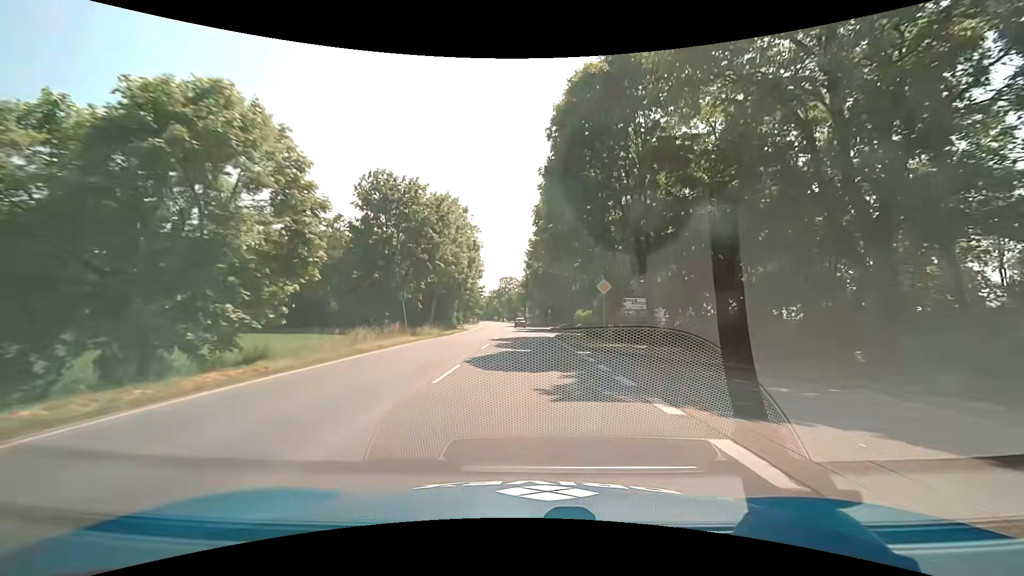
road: secondary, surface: asphalt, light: Day
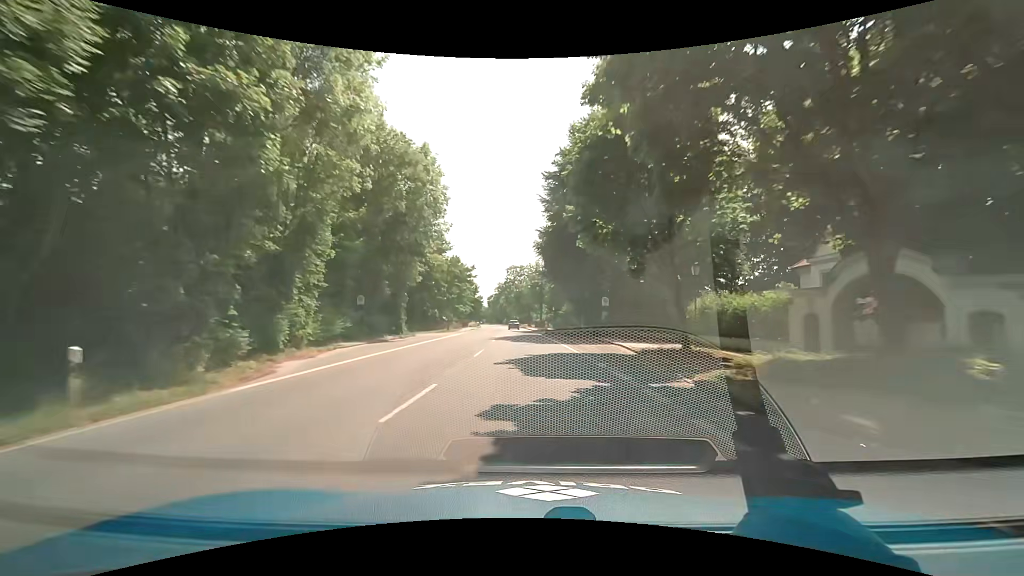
(-0.9, +52.0) m; -2°
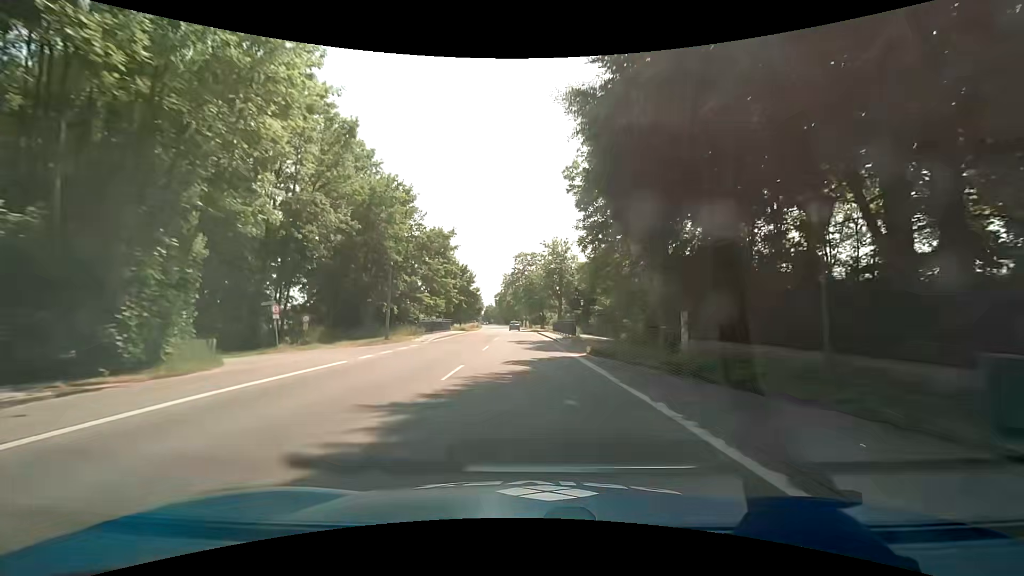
(-0.5, +31.2) m; -2°
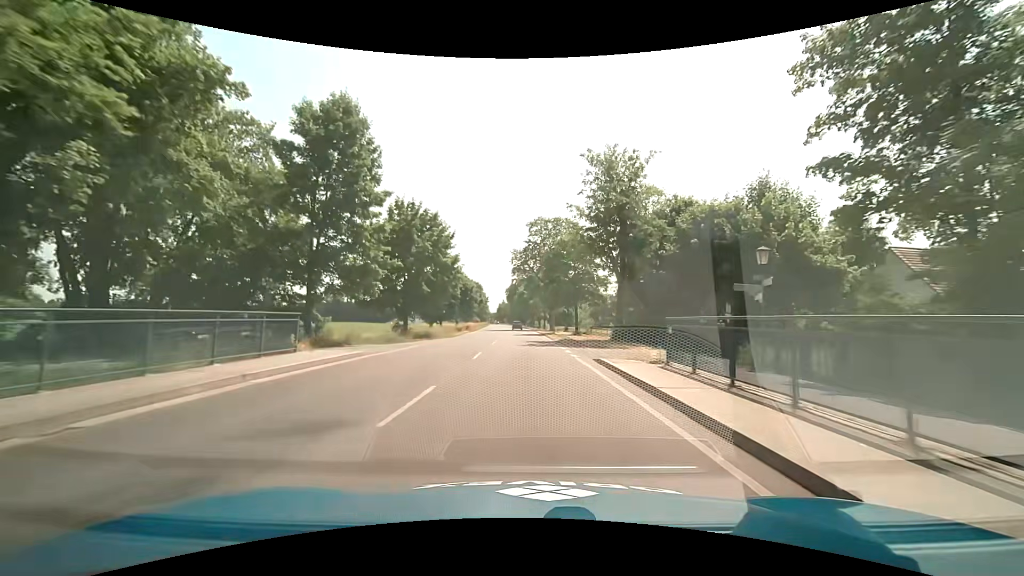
(-0.6, +41.7) m; -1°
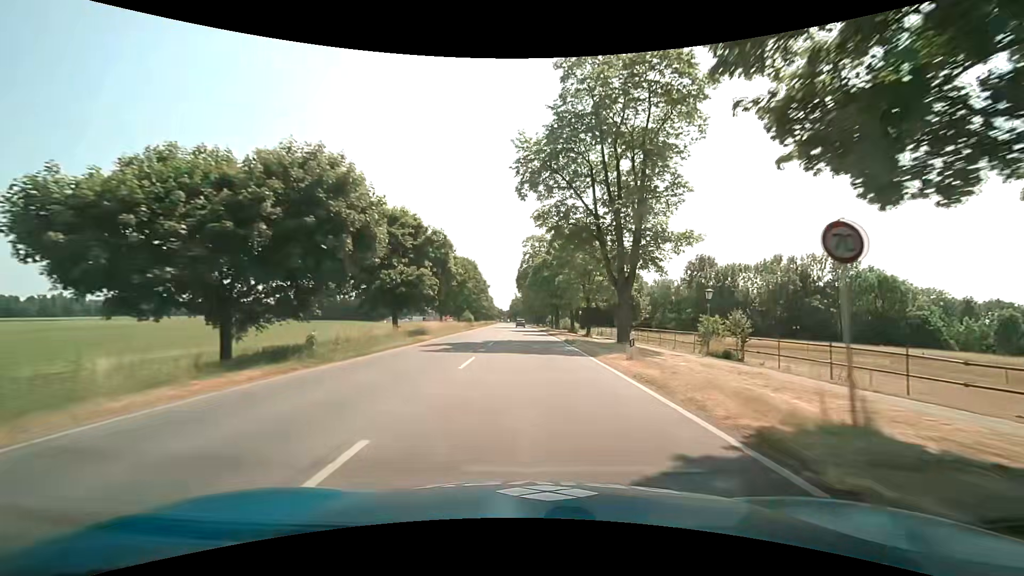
(-1.0, +52.2) m; -2°
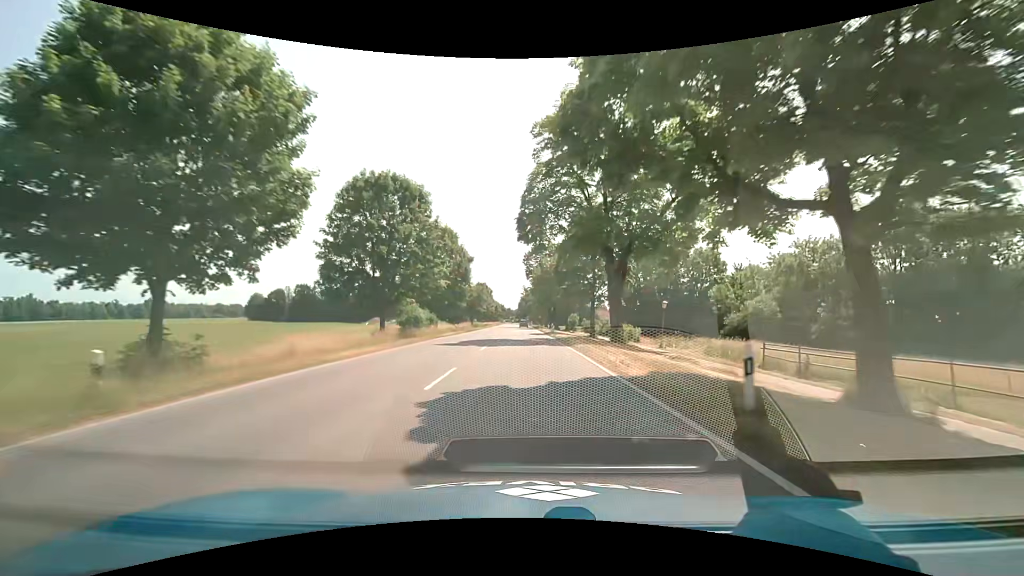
(-0.4, +52.1) m; -1°
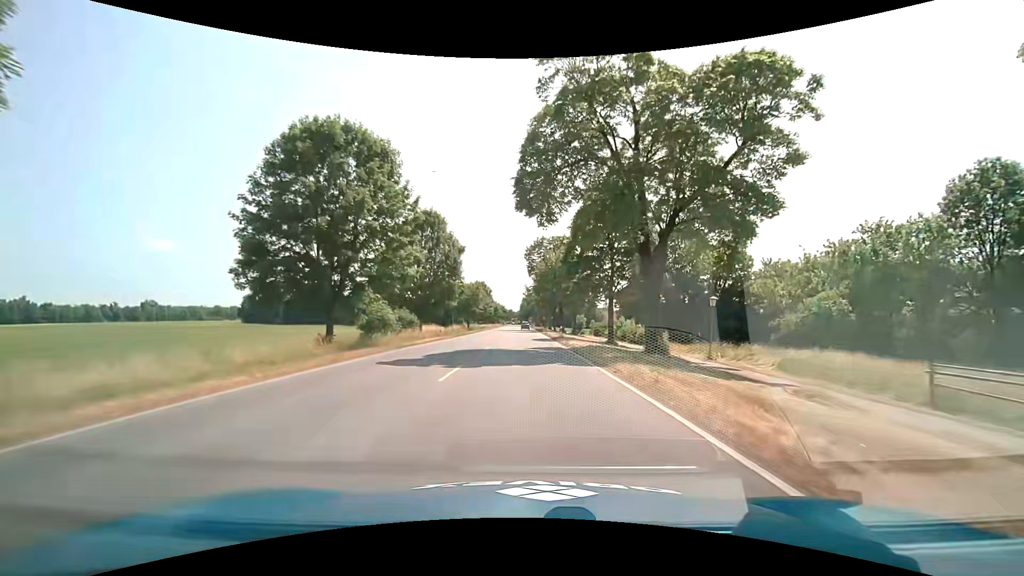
(-0.1, +10.4) m; 0°
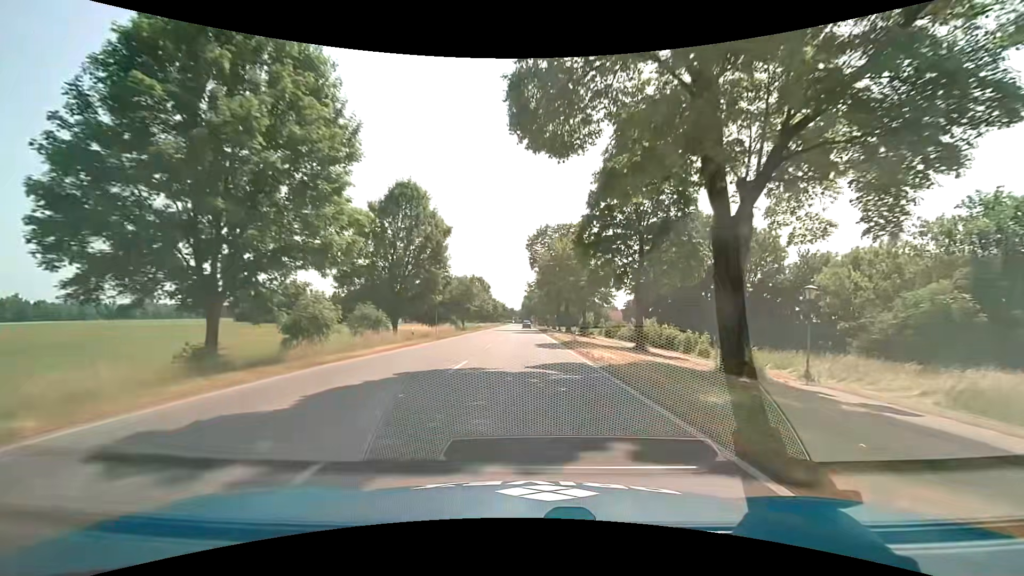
(0.0, +10.4) m; 0°
(0, +10) (0, +20) (0, +30) (0, +40) (0, +50) (0, +60) (-1, +70) (-1, +80) (-1, +90) (-1, +100) m
